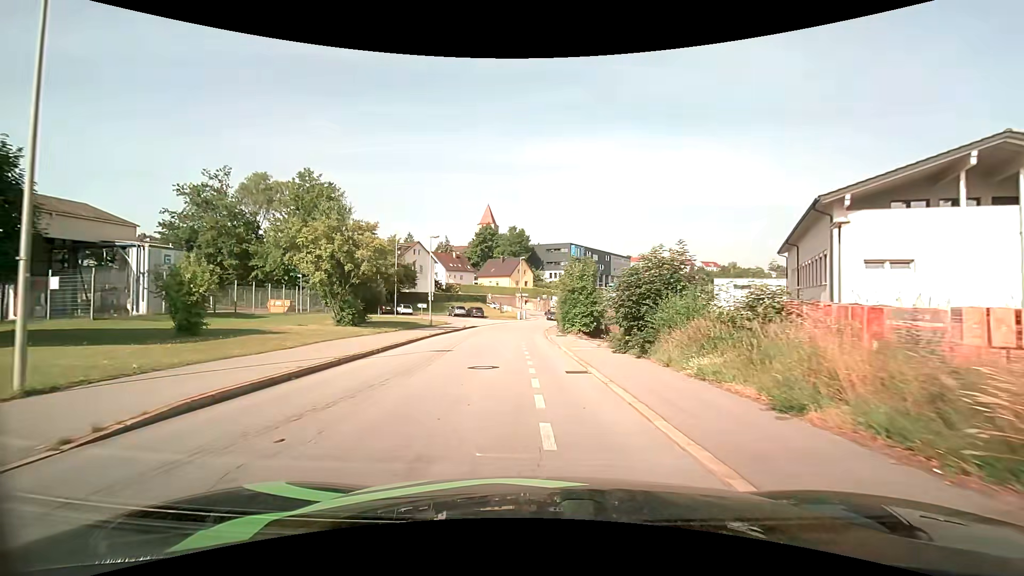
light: Day
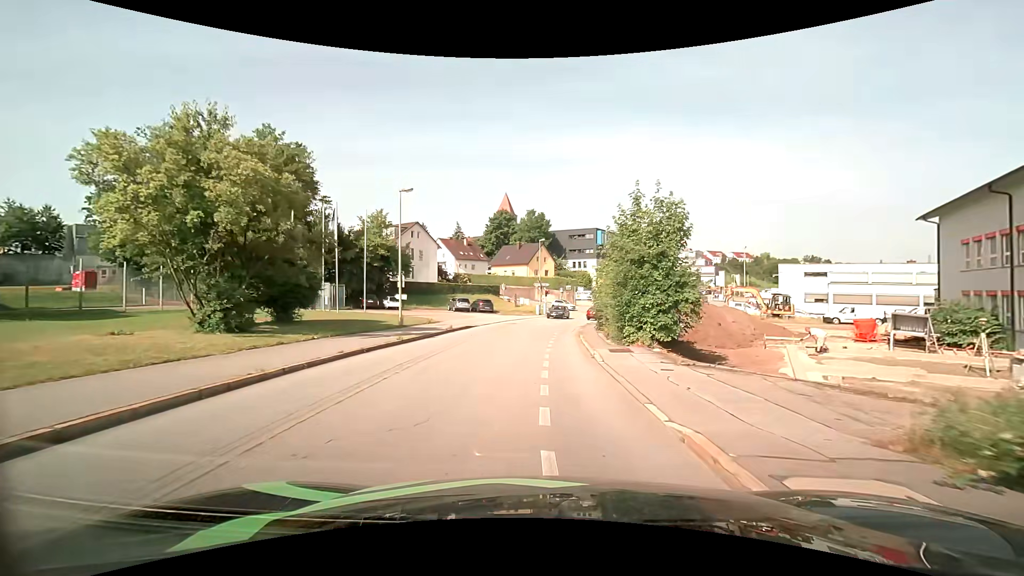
(-0.3, +15.3) m; -3°
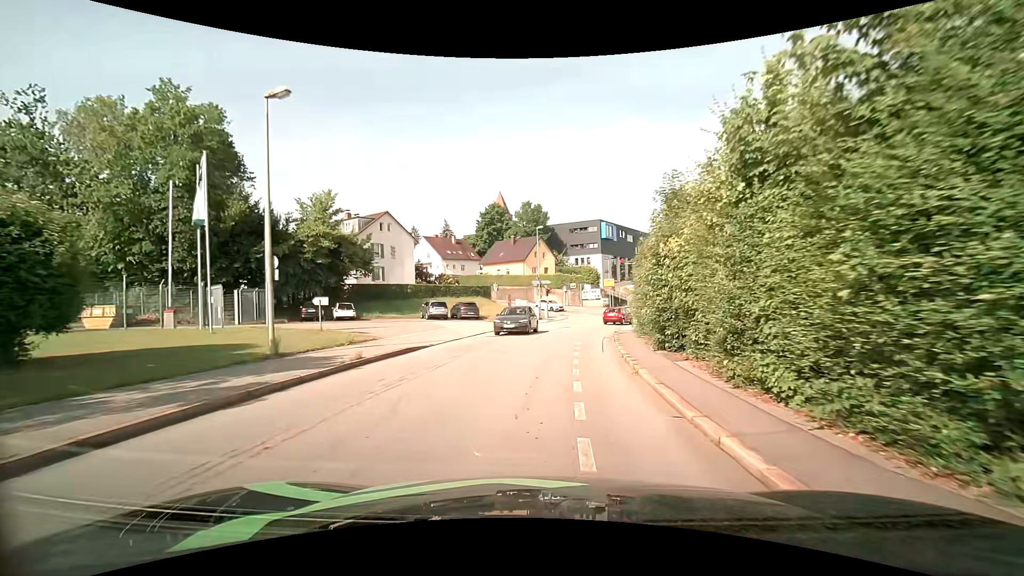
(+0.2, +13.6) m; +1°
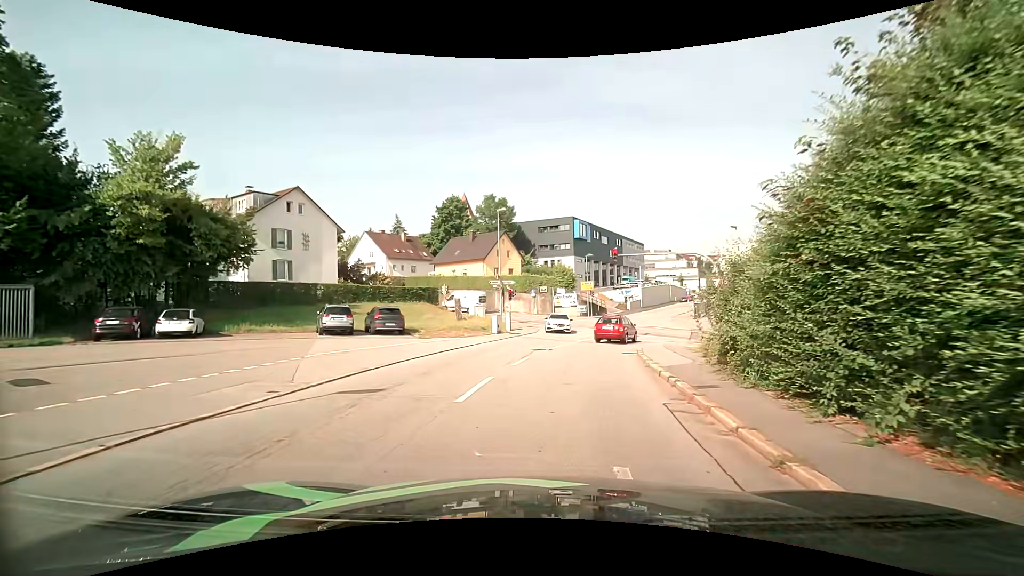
(+0.4, +14.8) m; +4°
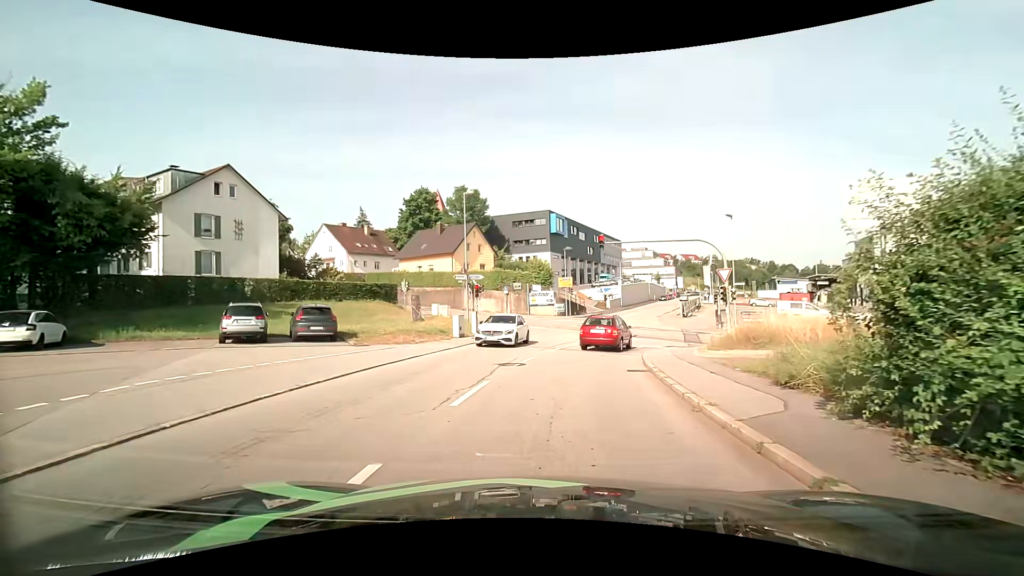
(+0.1, +6.0) m; +1°
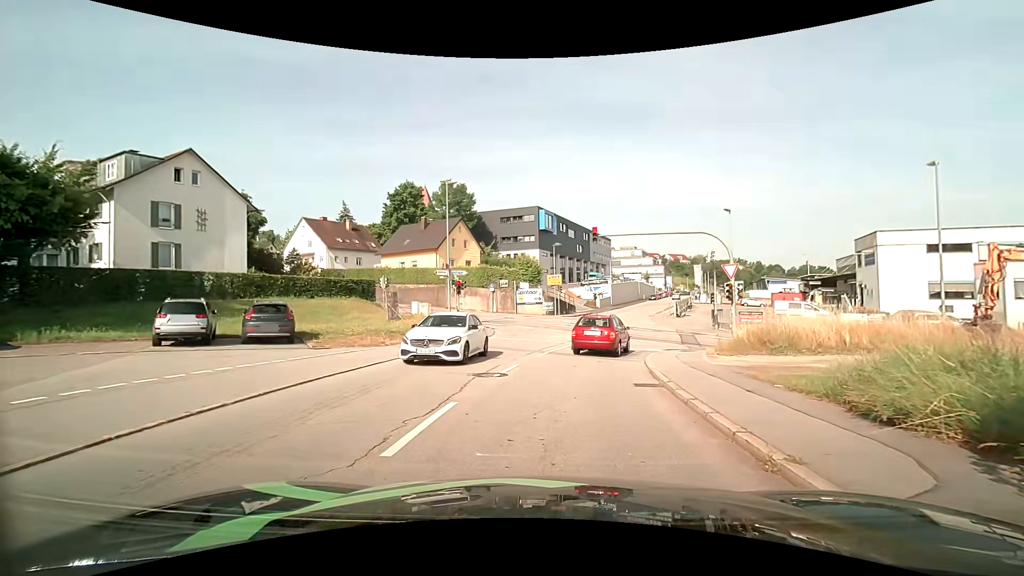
(+0.1, +2.6) m; +2°
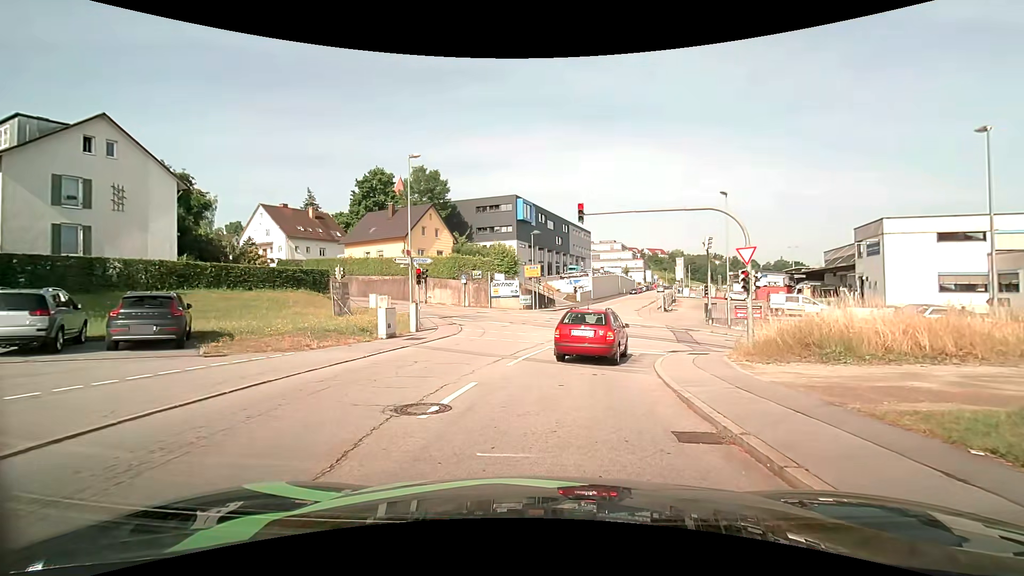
(+0.1, +4.6) m; +2°
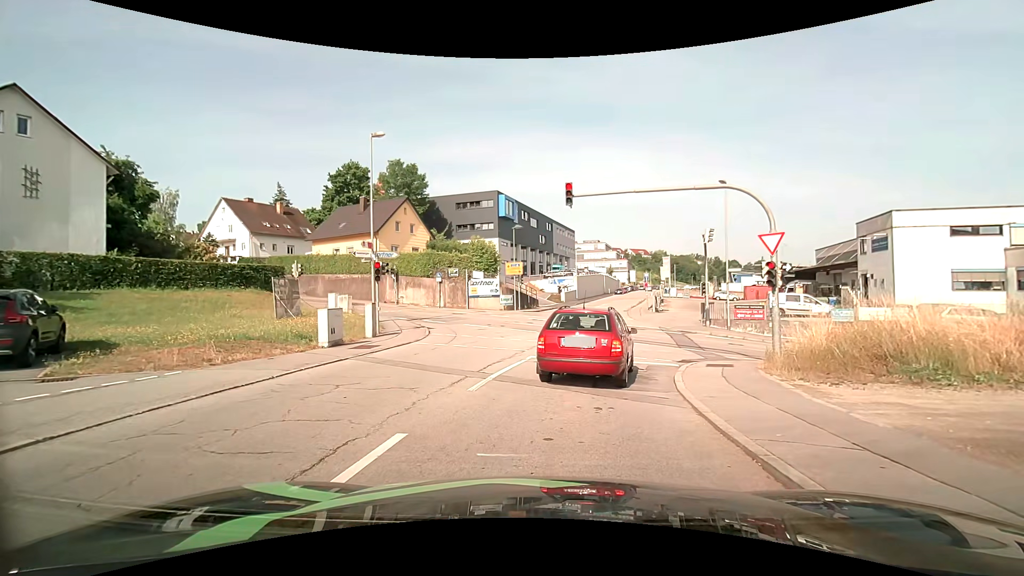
(+0.1, +3.7) m; +3°
(0, +10) (+1, +20) (+2, +30) (+4, +40) (+5, +50) (+7, +59) (+10, +69) (+12, +79) (+14, +89) (+17, +98) m
